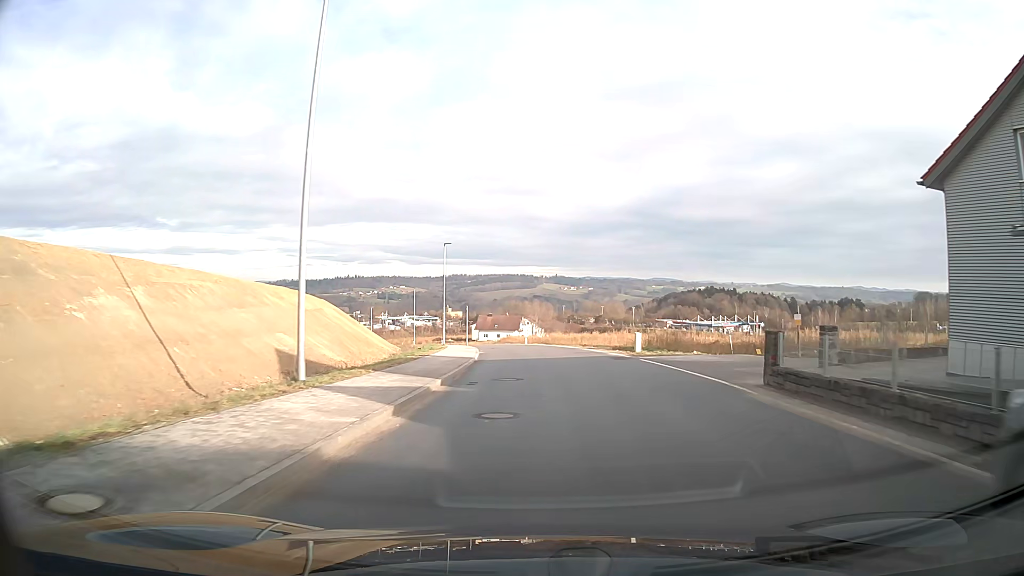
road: unclassified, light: Day
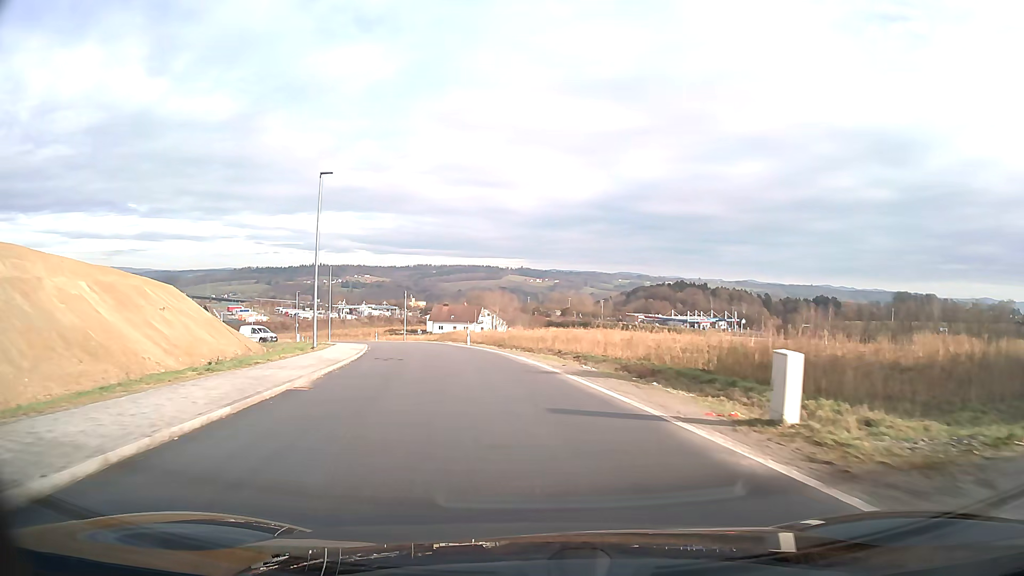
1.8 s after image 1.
(+0.7, +23.3) m; +1°
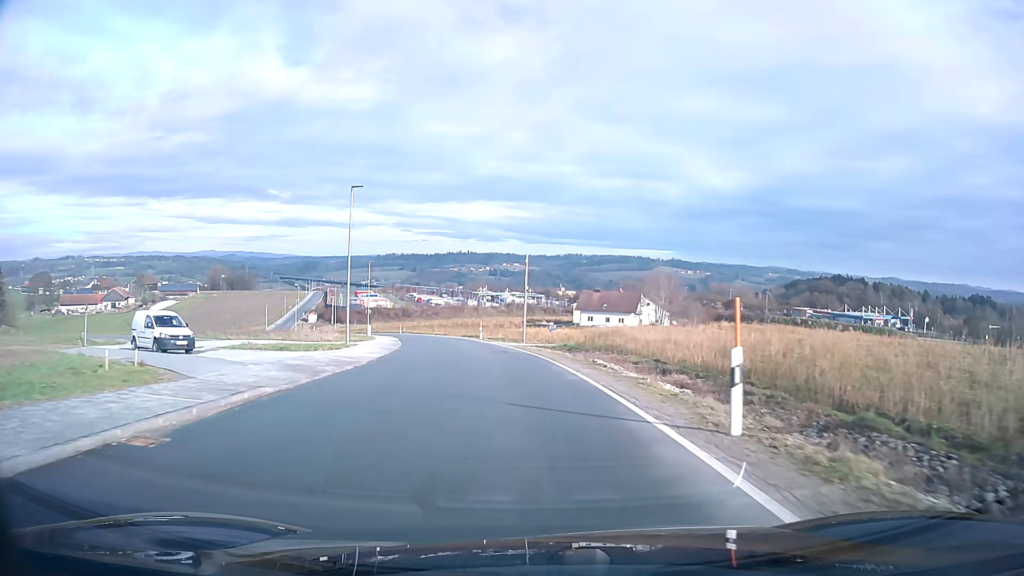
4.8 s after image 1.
(-4.4, +38.2) m; -12°
(0, +10) (-1, +20) (-2, +30) (-3, +40) (-5, +50) (-7, +59) (-10, +69) (-12, +79) (-16, +88) (-19, +97) m
